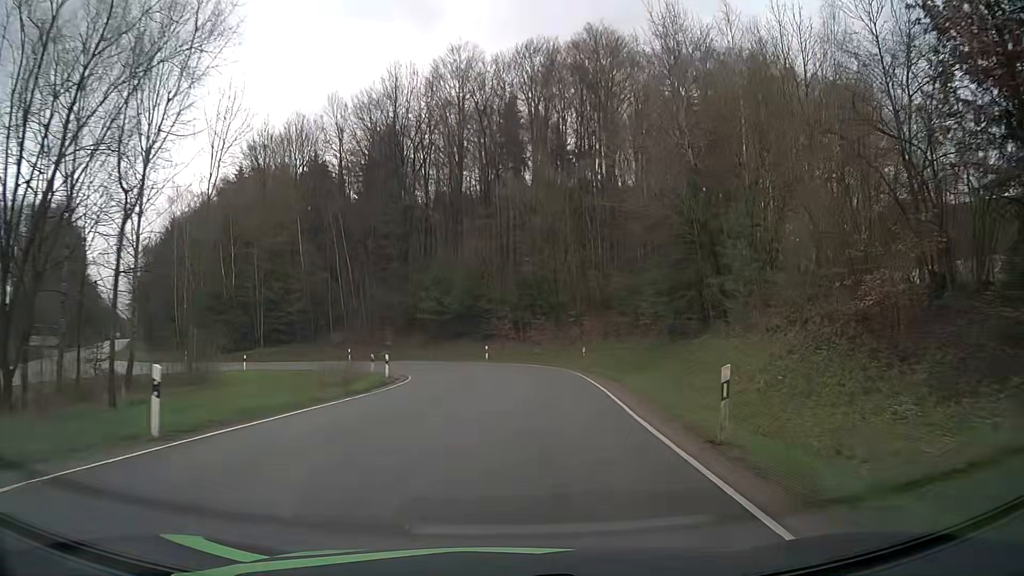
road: tertiary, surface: asphalt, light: Day
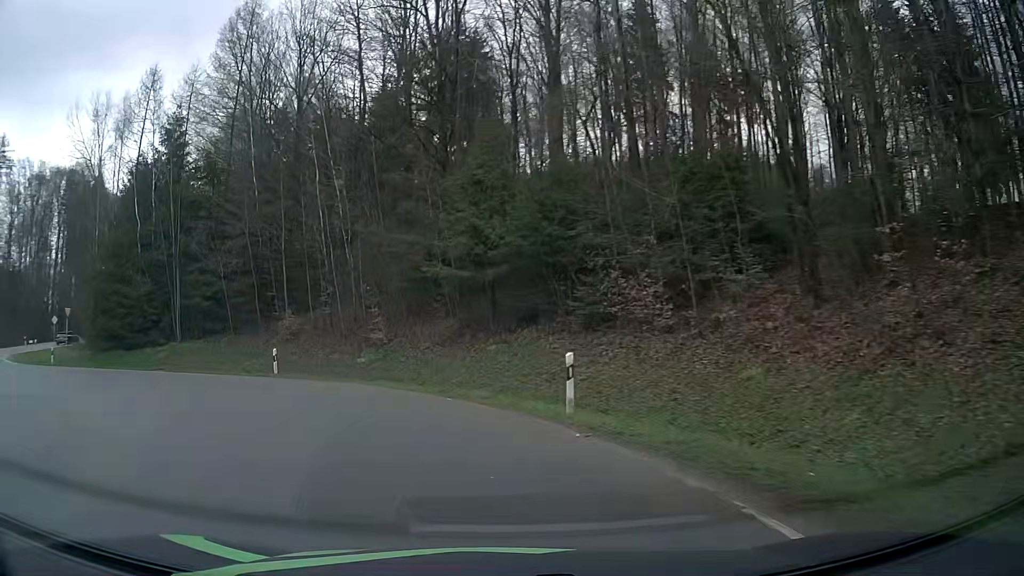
(+0.9, +34.6) m; -10°
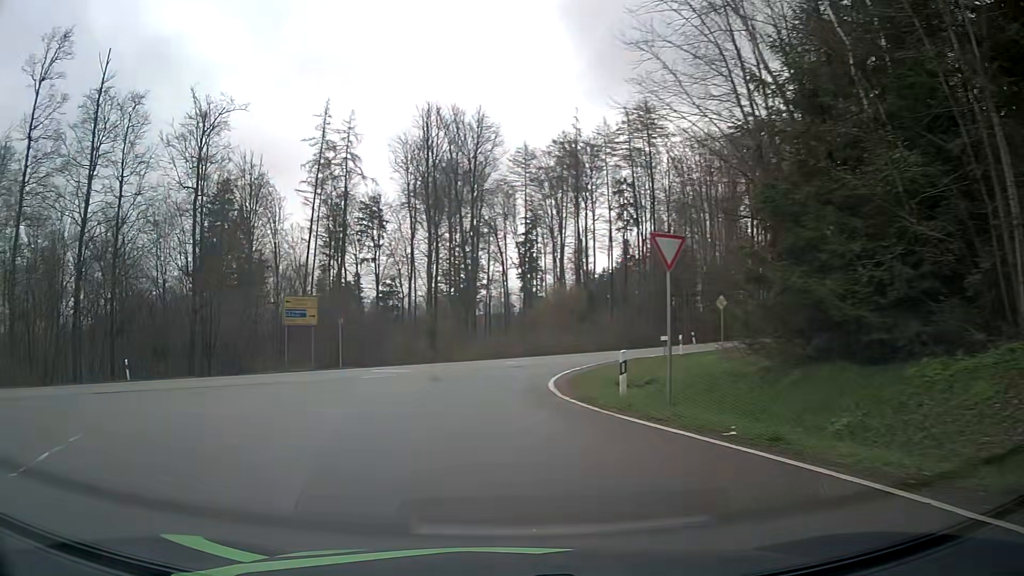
(-12.8, +22.8) m; -62°
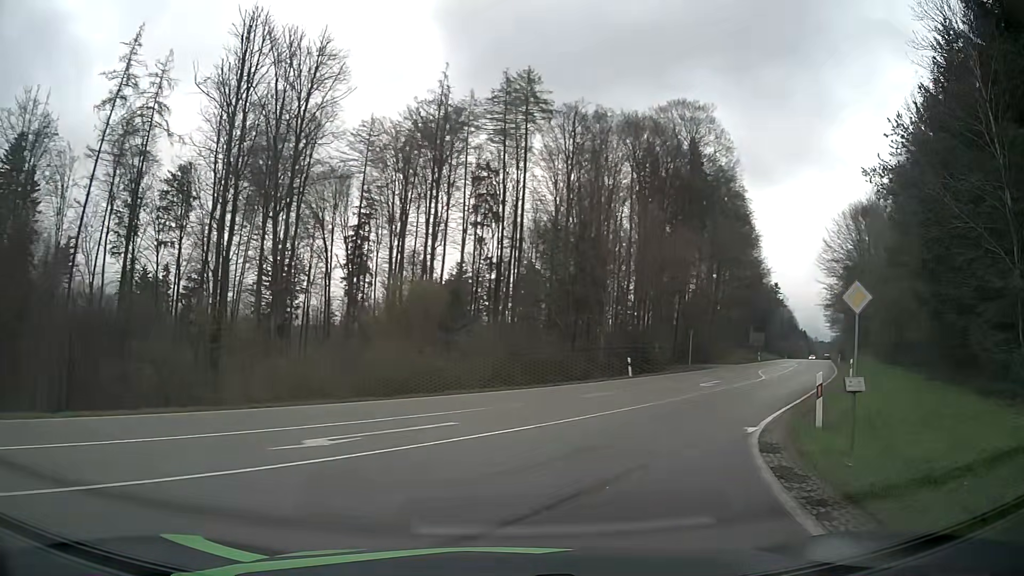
(-0.7, +23.8) m; +14°
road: secondary
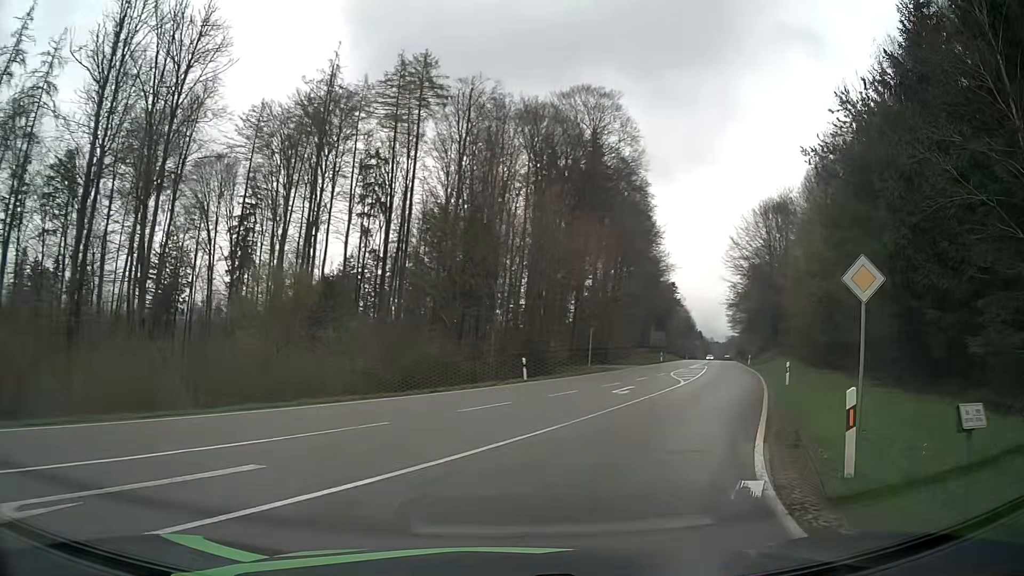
(+0.4, +5.1) m; +8°
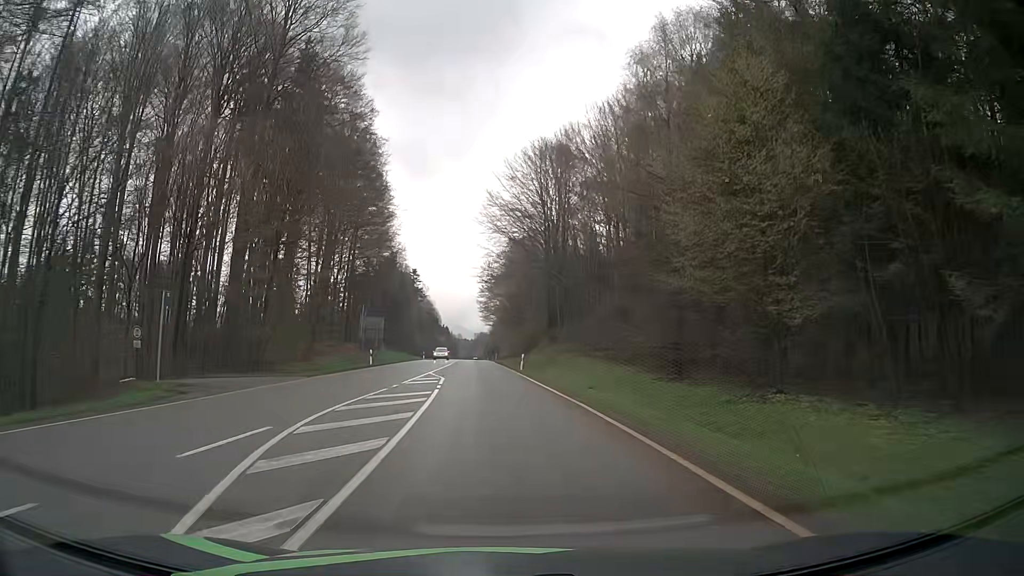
(+9.5, +29.8) m; +22°
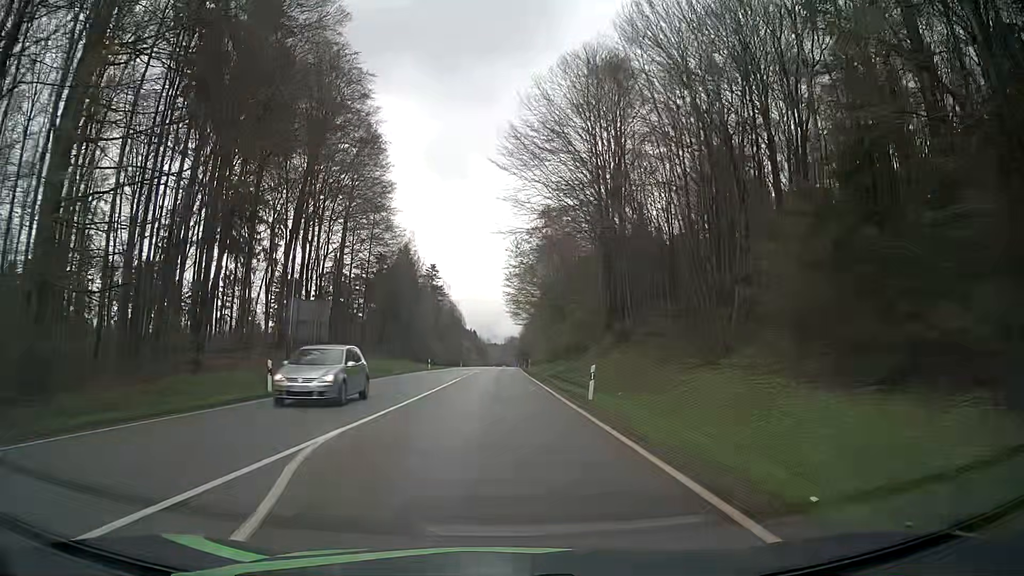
(-0.4, +24.6) m; -2°
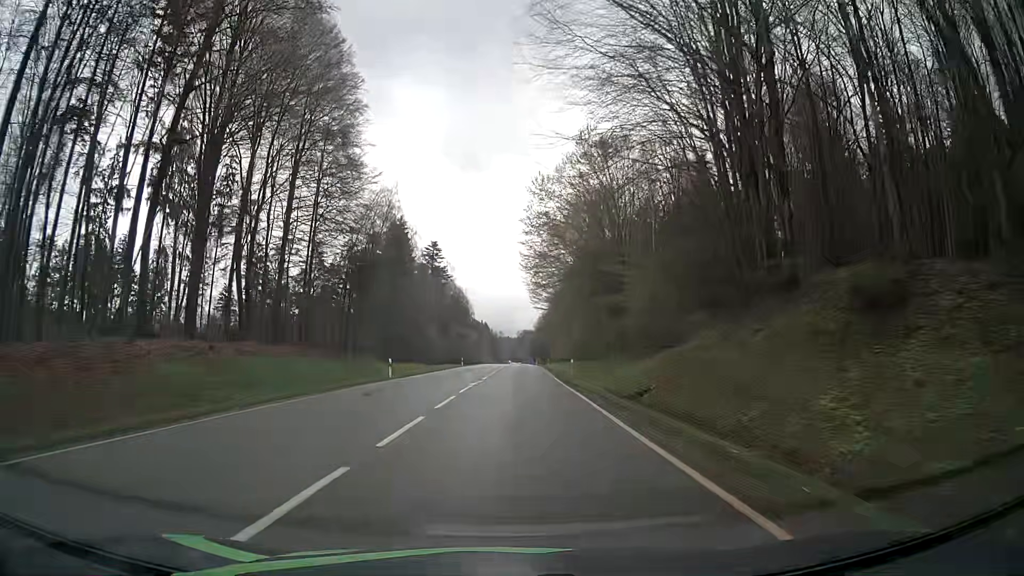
(-0.5, +28.5) m; -1°
(0, +10) (0, +20) (0, +30) (0, +40) (+1, +50) (+1, +60) (+1, +70) (+2, +80) (+2, +90) (+2, +100) m
